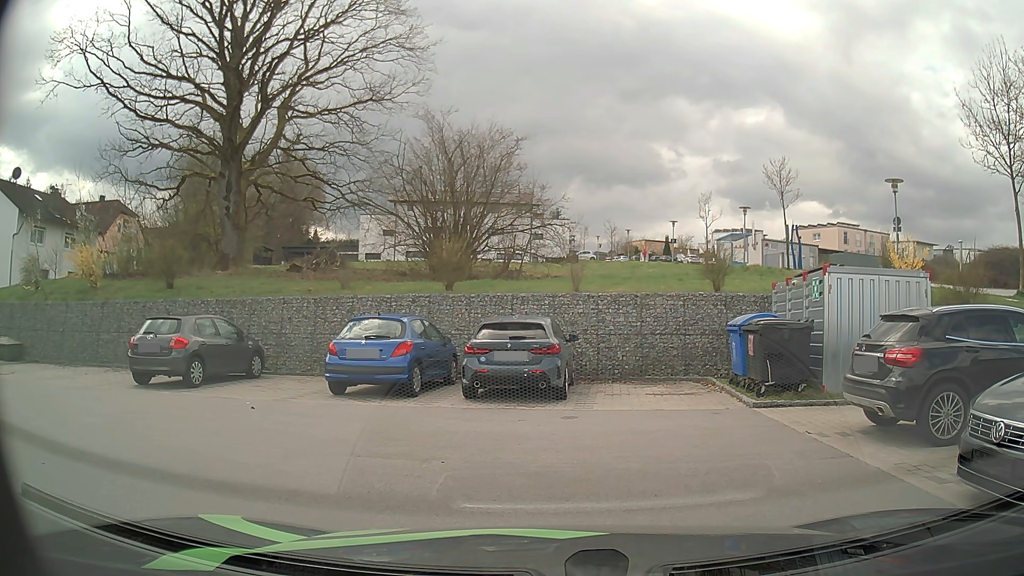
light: Day
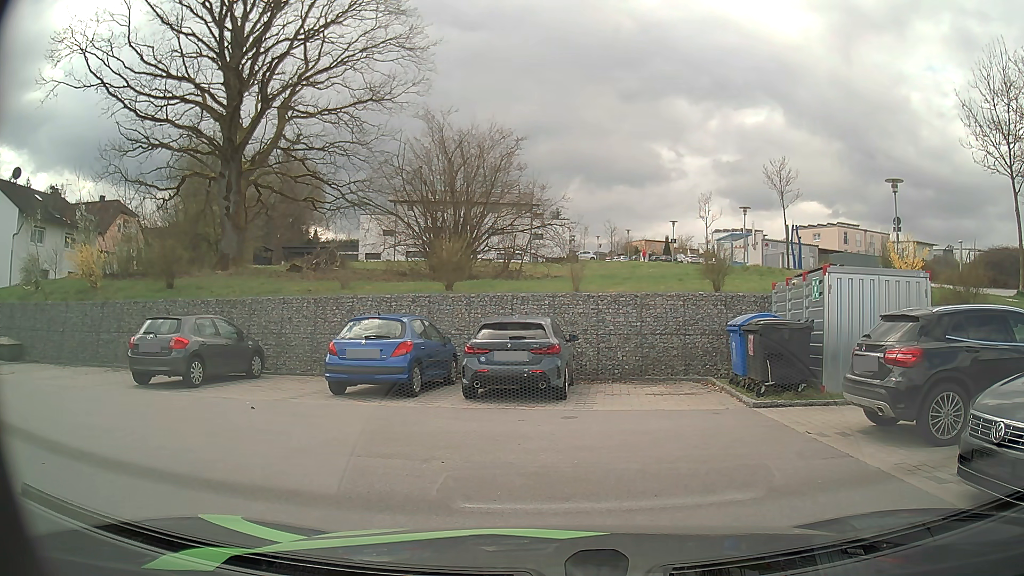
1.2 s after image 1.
(0.0, 0.0) m; 0°
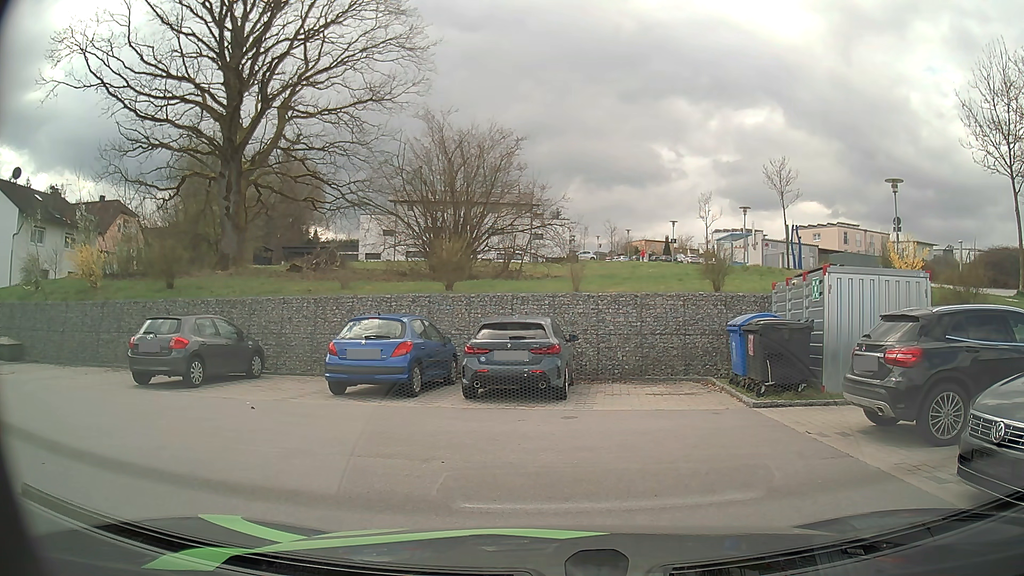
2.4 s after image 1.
(0.0, 0.0) m; 0°
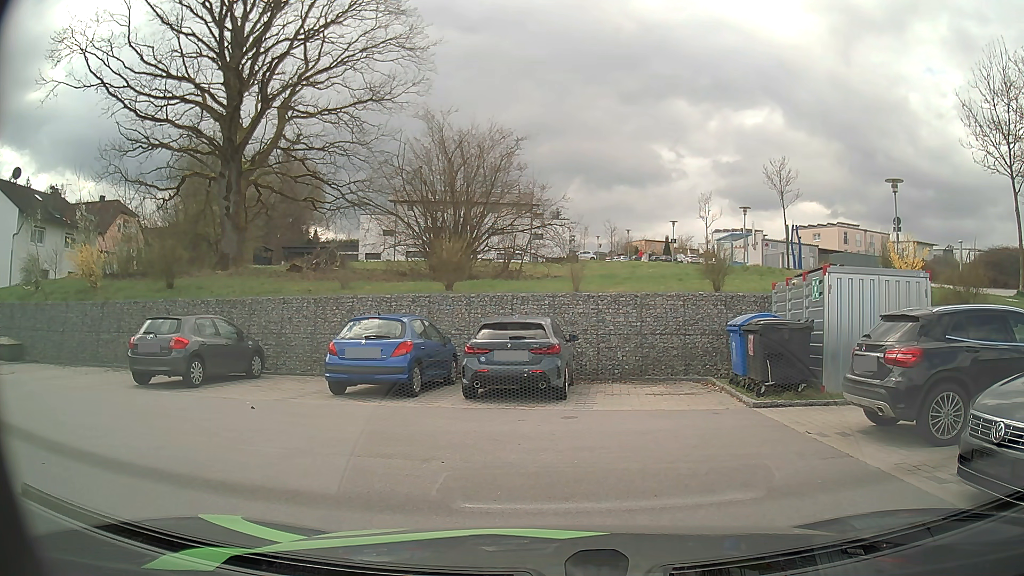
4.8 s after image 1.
(0.0, 0.0) m; 0°
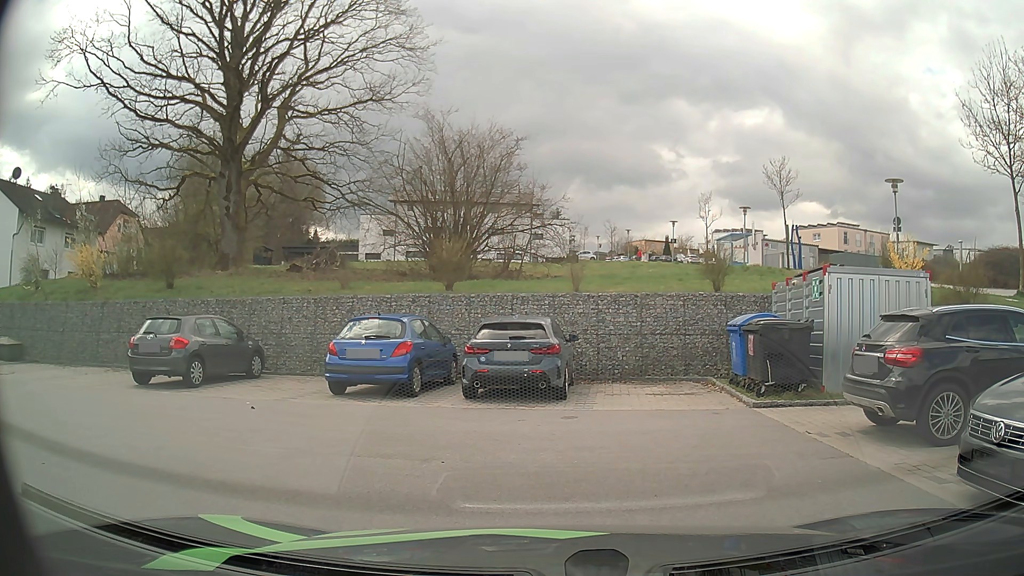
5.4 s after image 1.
(0.0, 0.0) m; 0°
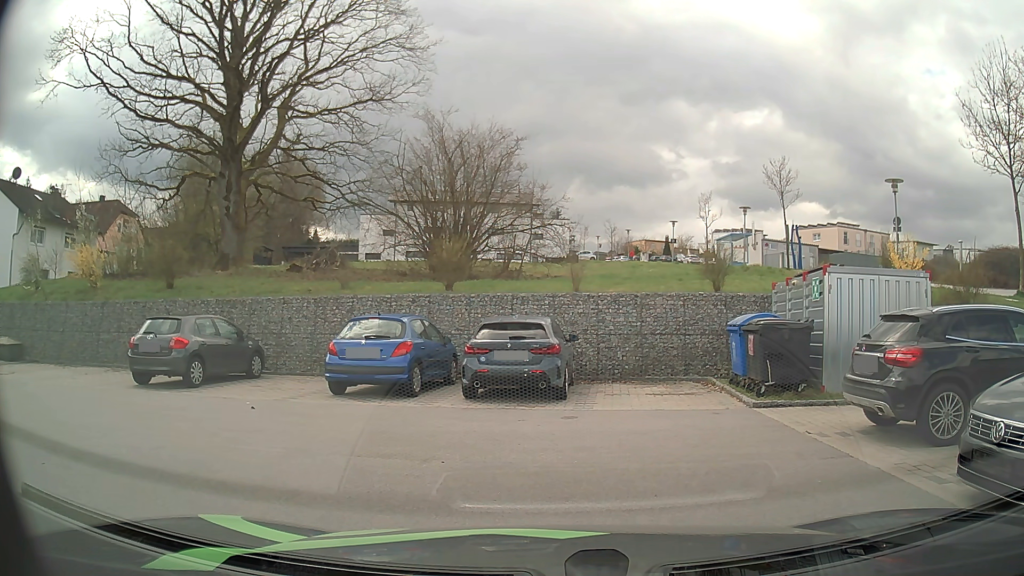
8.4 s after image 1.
(0.0, 0.0) m; 0°
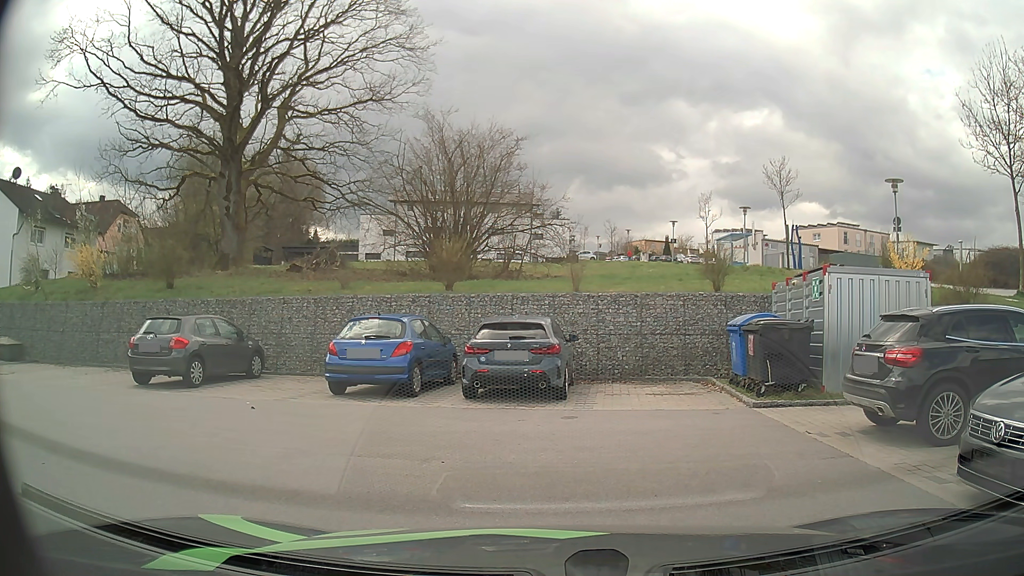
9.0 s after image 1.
(0.0, 0.0) m; 0°
